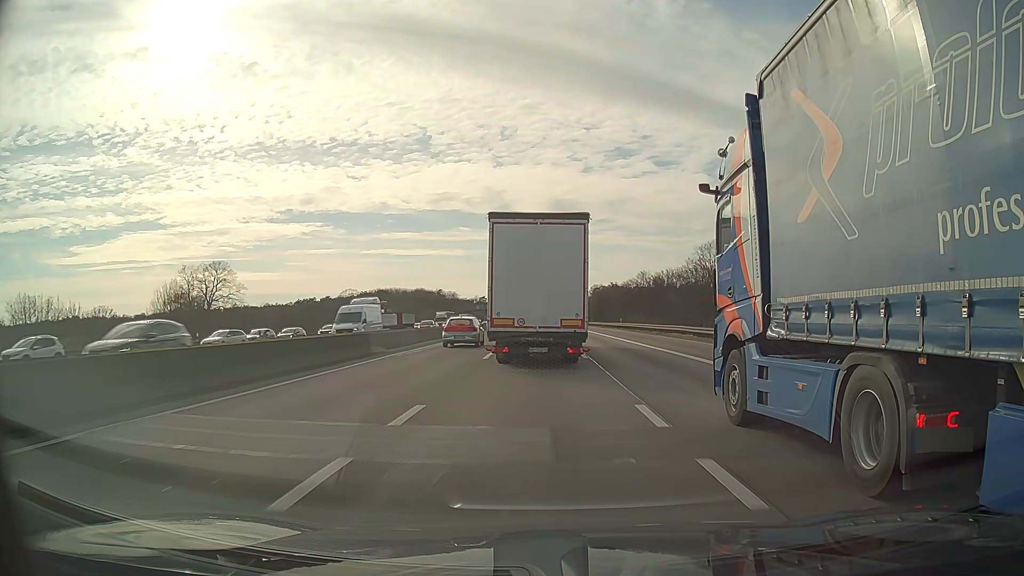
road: motorway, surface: asphalt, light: Day
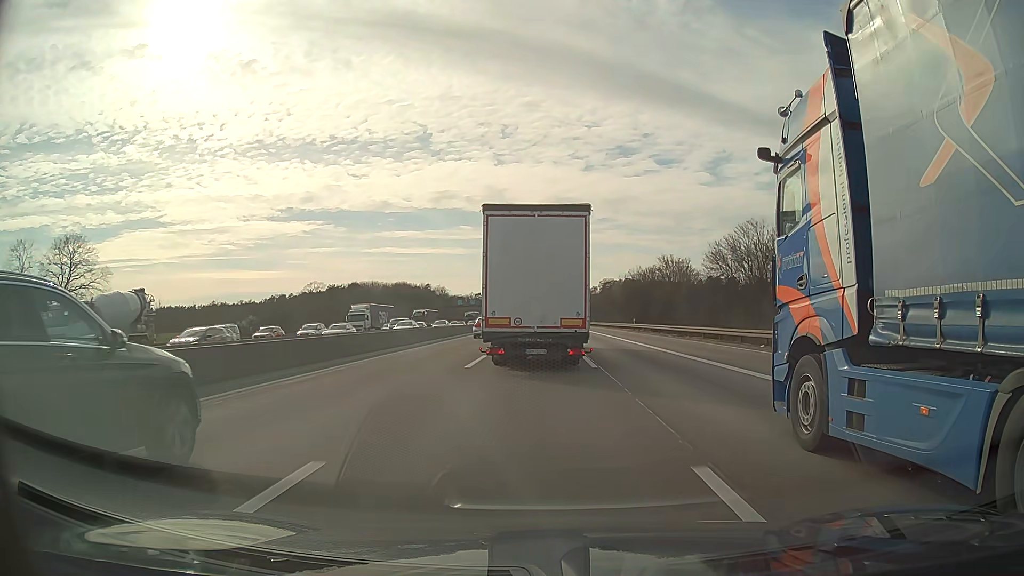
(+0.2, +58.5) m; 0°
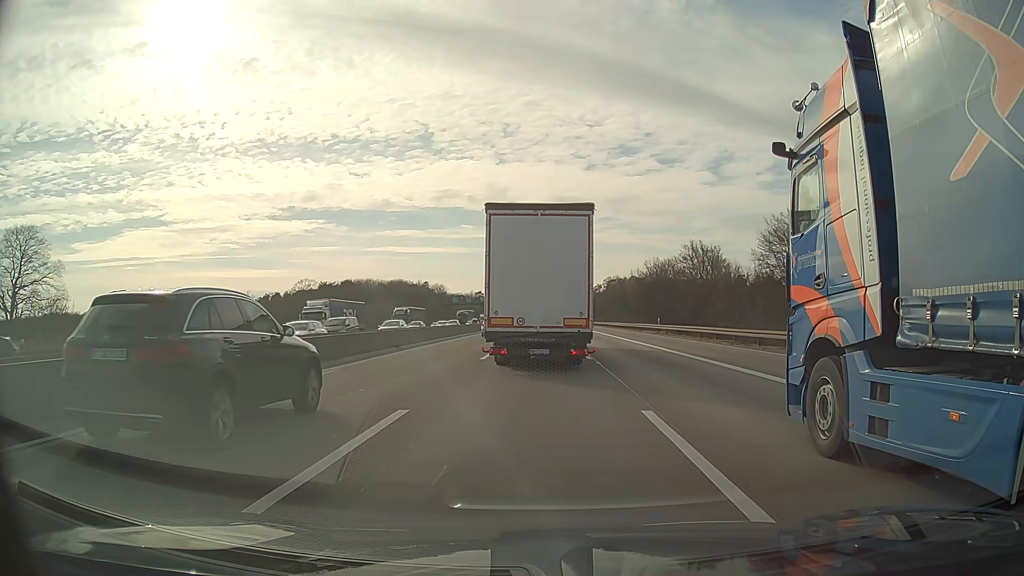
(0.0, +14.4) m; 0°
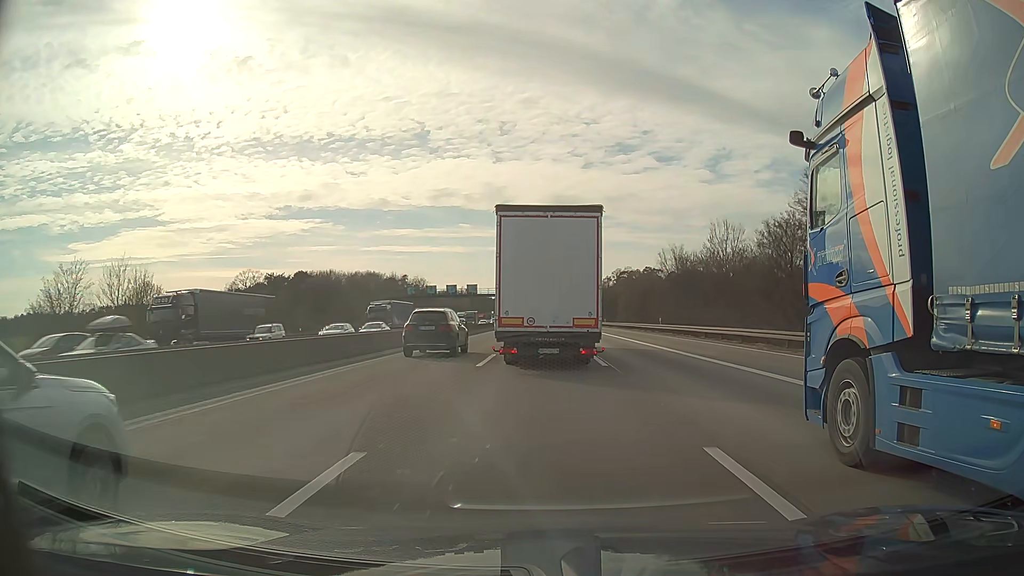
(-0.2, +57.1) m; 0°
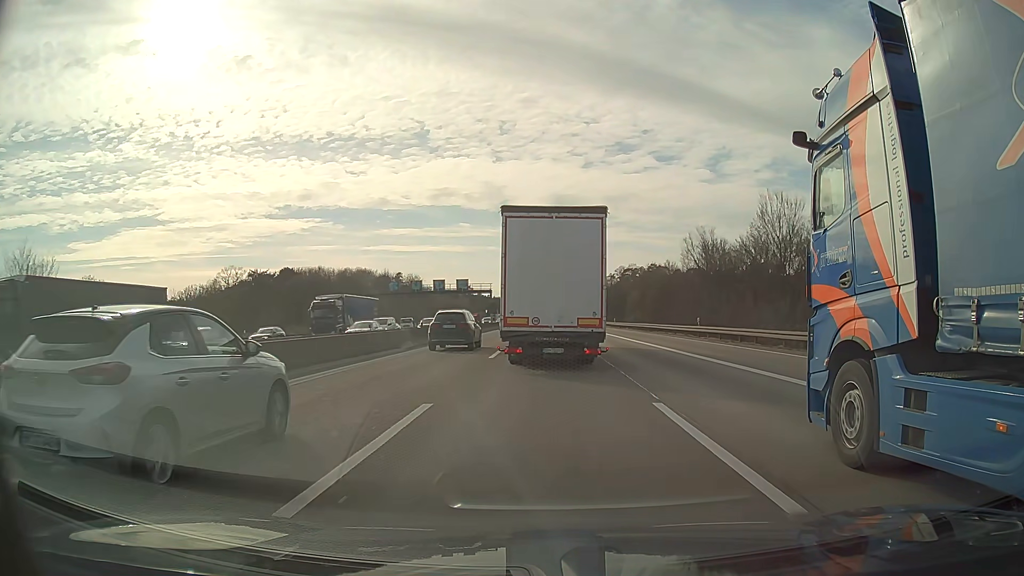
(0.0, +14.3) m; 0°
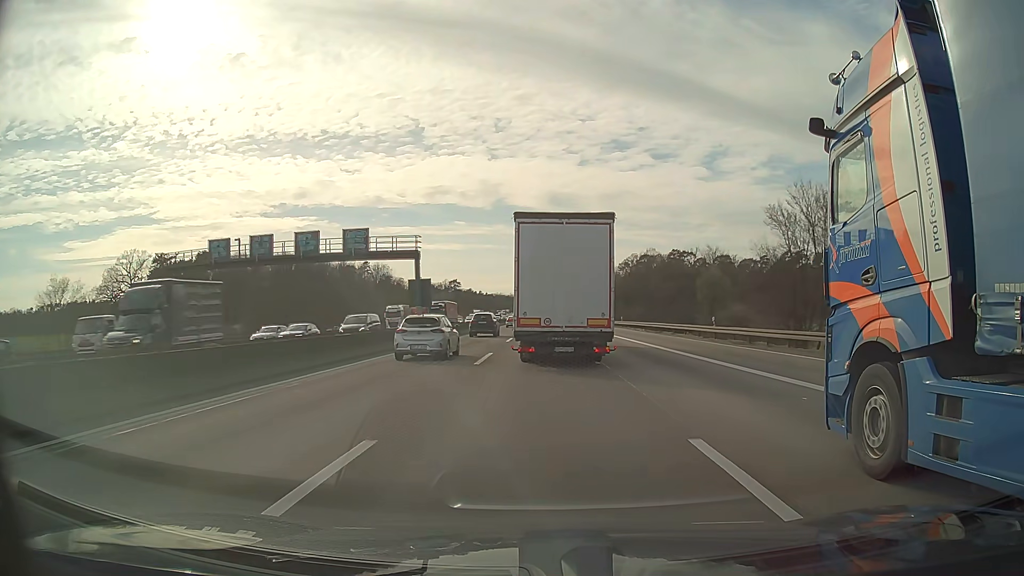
(+0.2, +57.3) m; 0°
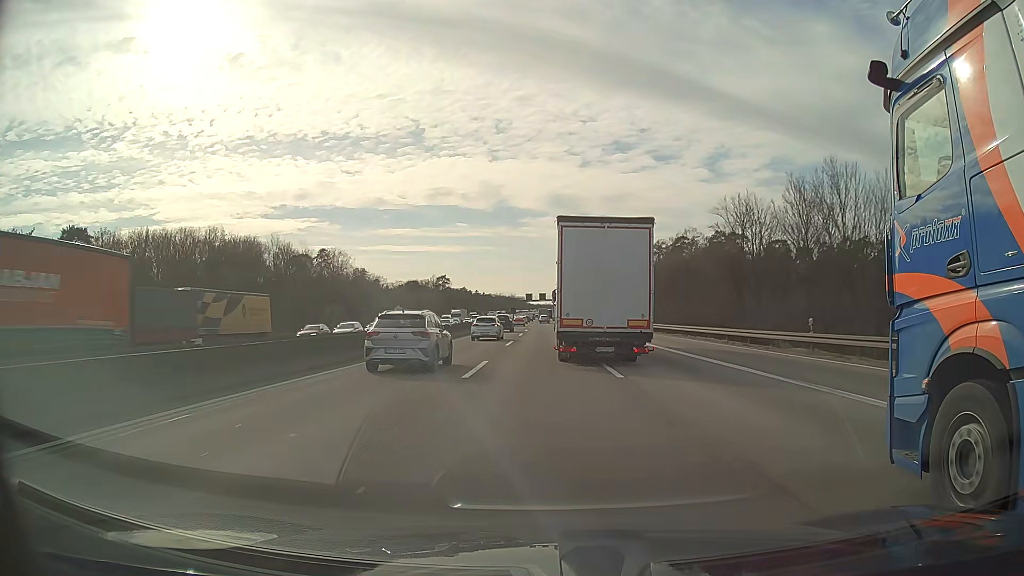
(-0.2, +58.5) m; 0°
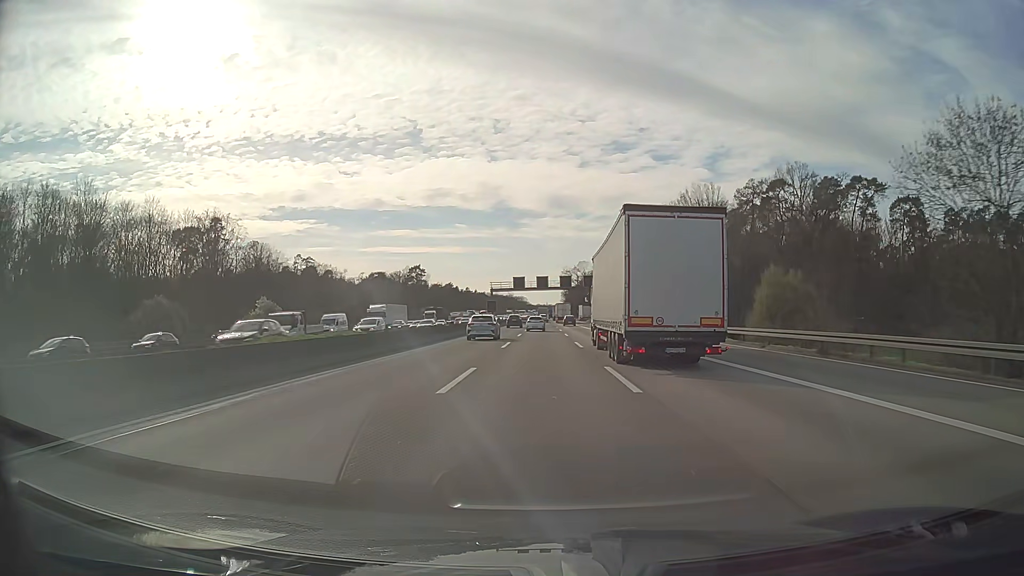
(-0.1, +75.5) m; 0°
(0, +10) (0, +20) (0, +30) (0, +40) (0, +50) (0, +60) (0, +70) (0, +80) (0, +90) (0, +100) m
